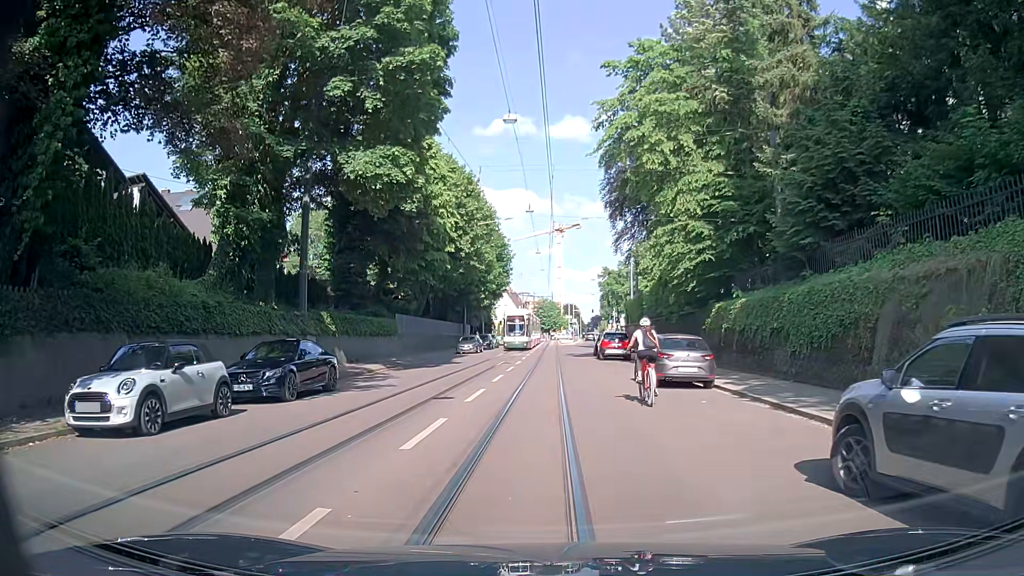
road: tertiary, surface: asphalt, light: Day
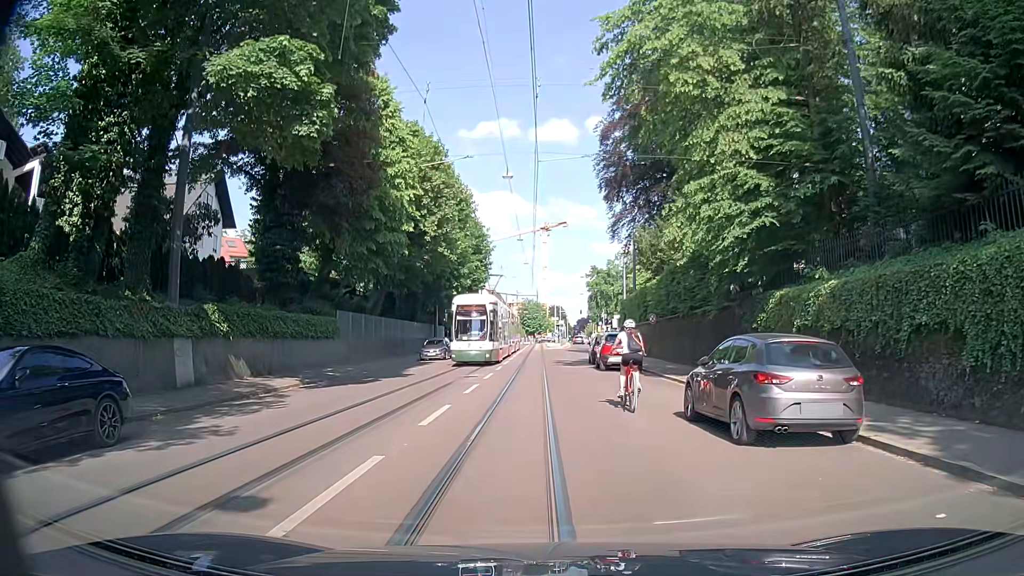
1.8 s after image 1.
(+0.4, +9.5) m; +1°
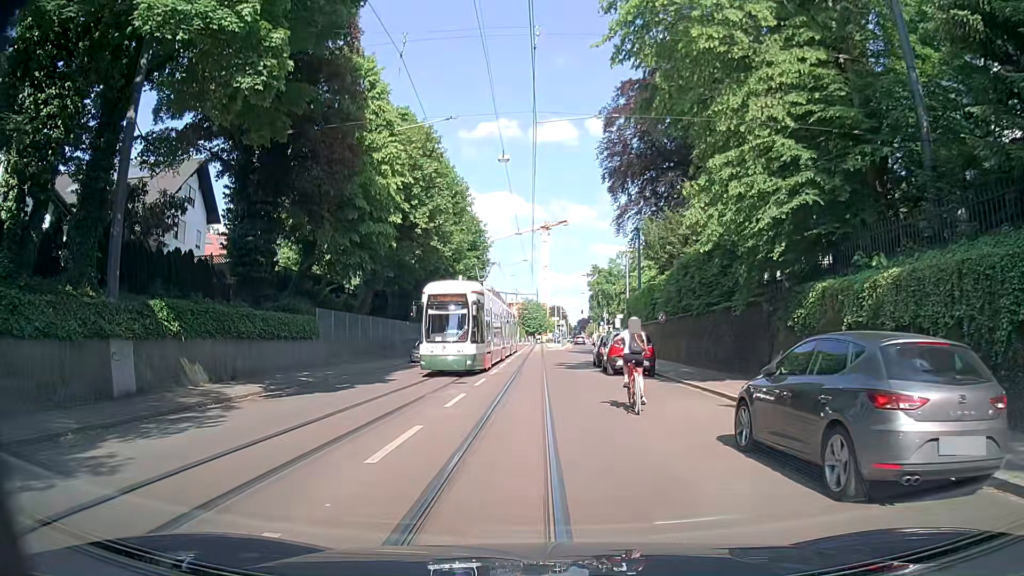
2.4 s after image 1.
(+0.1, +3.2) m; +1°
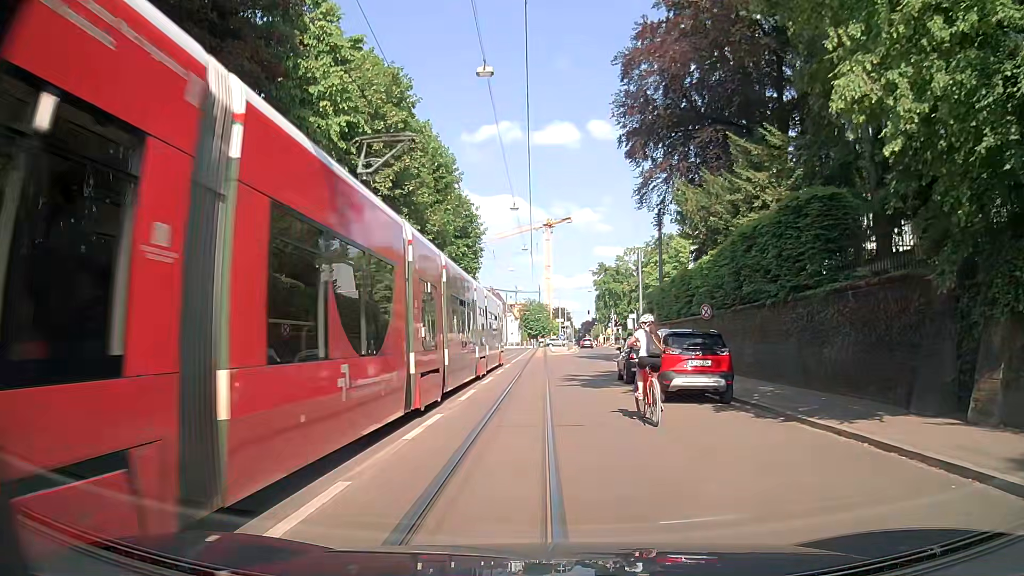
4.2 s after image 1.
(+0.2, +10.0) m; 0°
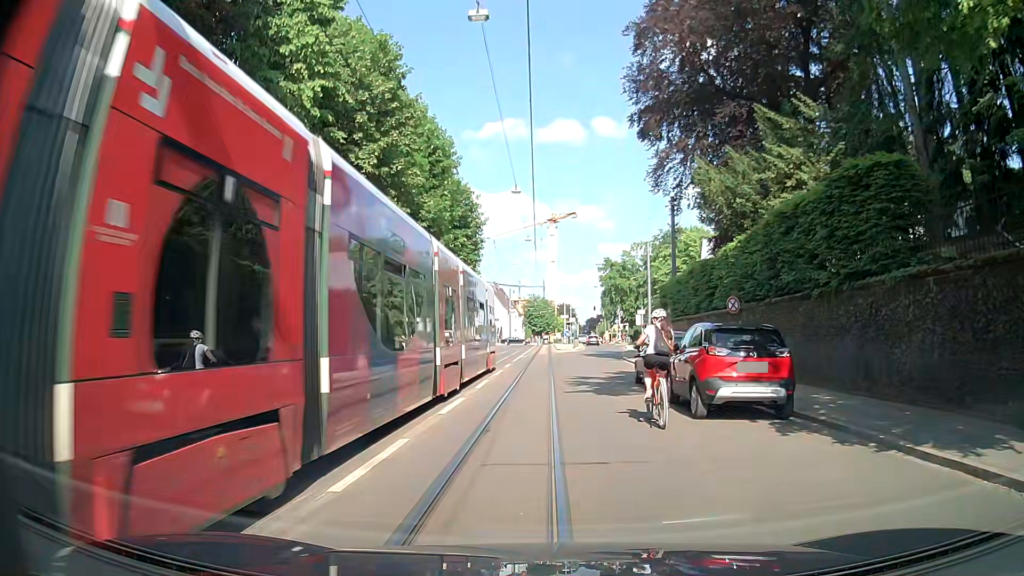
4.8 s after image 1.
(0.0, +3.4) m; +1°
